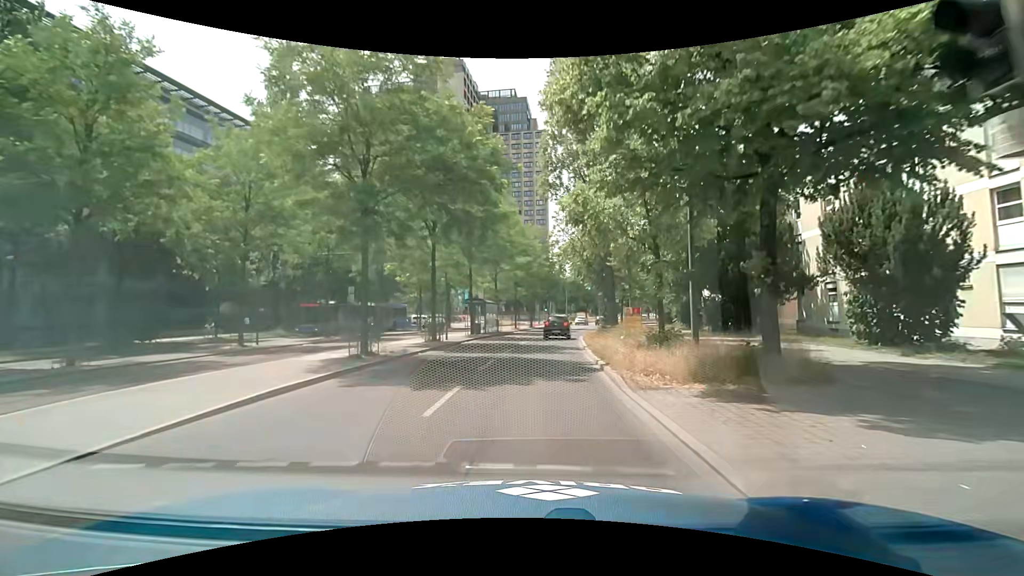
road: secondary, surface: asphalt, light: Day
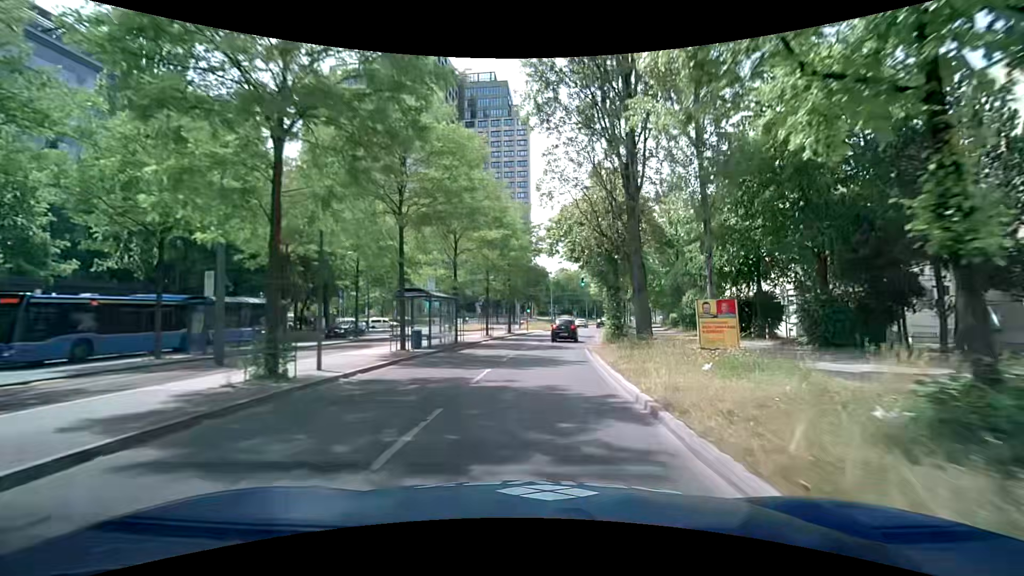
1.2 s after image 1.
(+0.2, +14.2) m; +2°
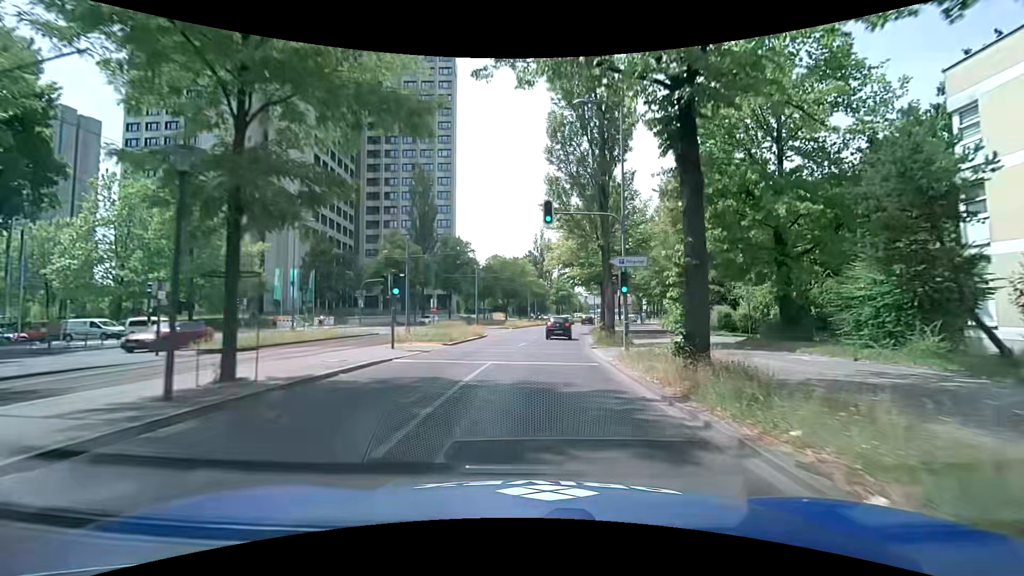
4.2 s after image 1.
(+2.4, +35.7) m; +8°
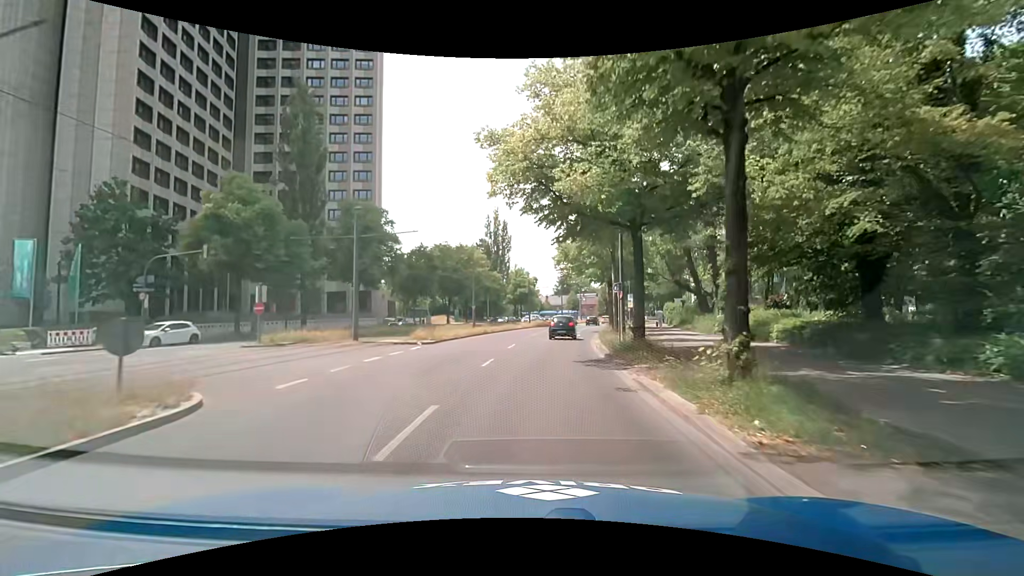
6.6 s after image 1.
(+1.2, +27.8) m; +5°
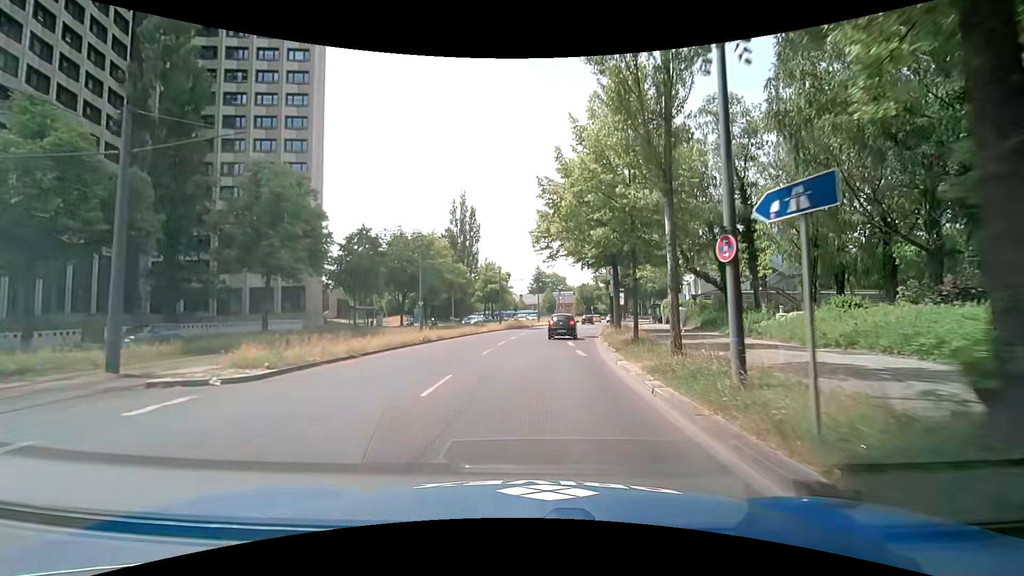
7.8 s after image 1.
(+0.4, +14.1) m; +4°
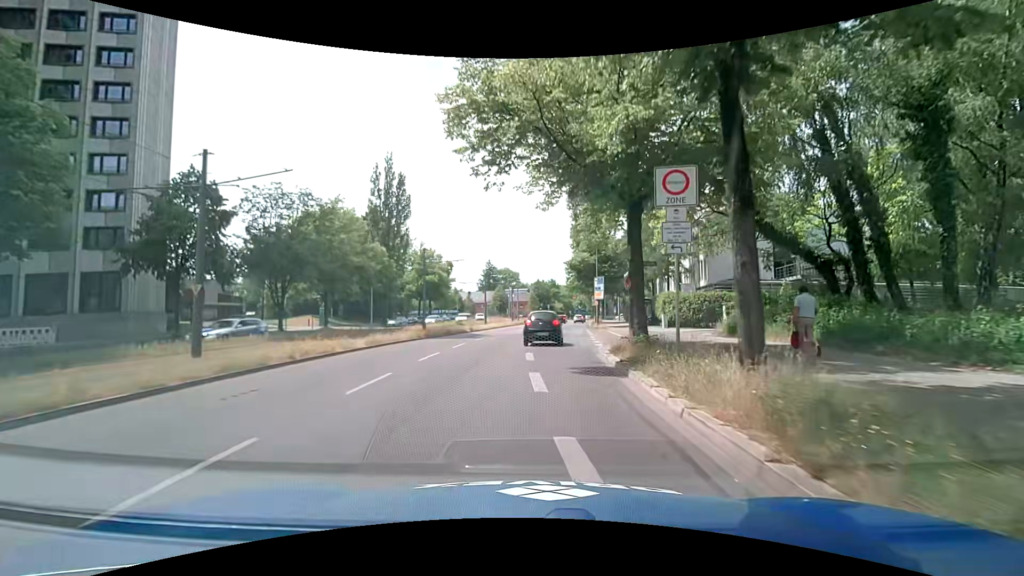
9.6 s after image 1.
(+0.6, +20.7) m; +4°
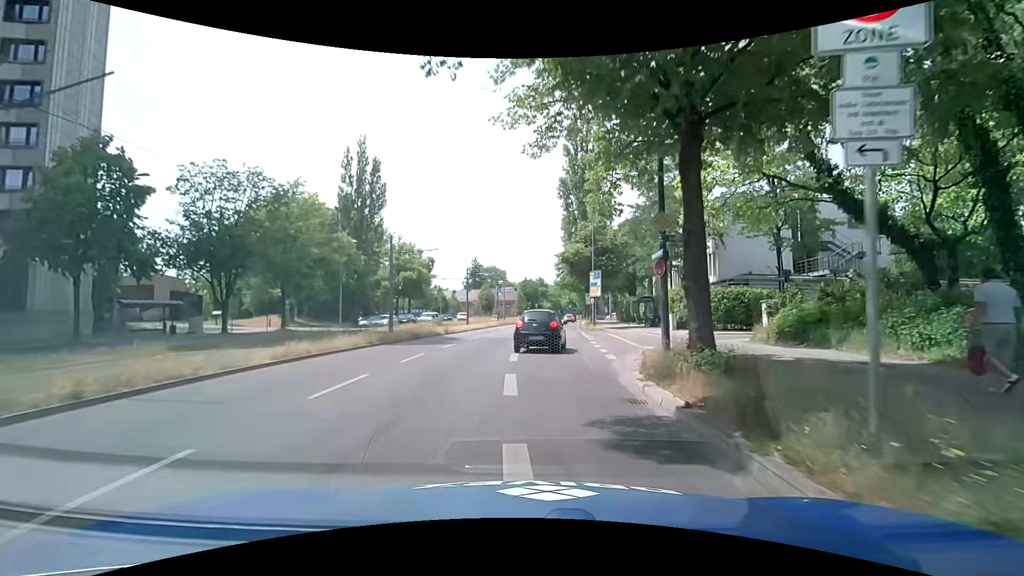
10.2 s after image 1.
(+0.1, +6.1) m; +3°
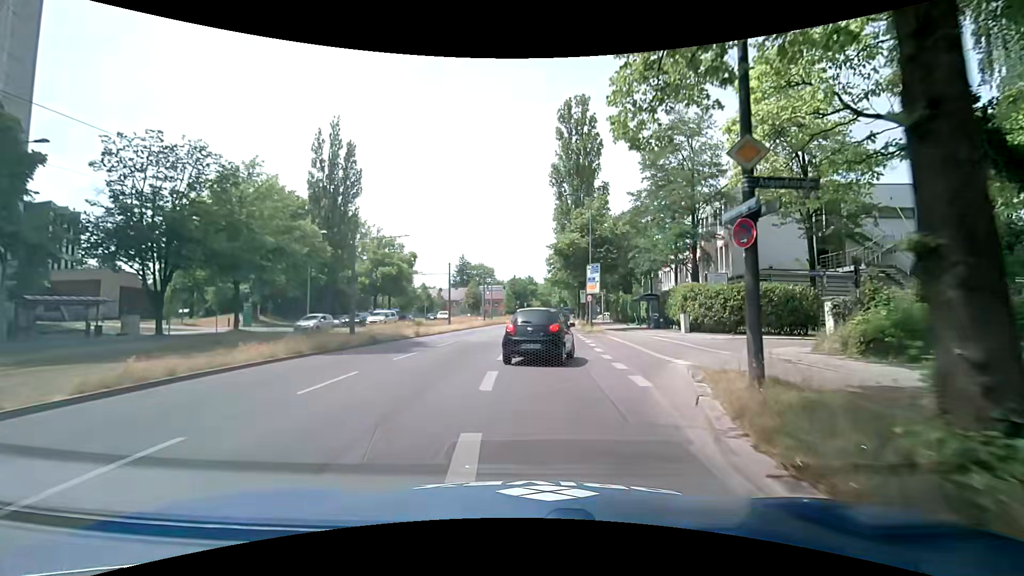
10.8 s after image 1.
(0.0, +5.3) m; -1°
